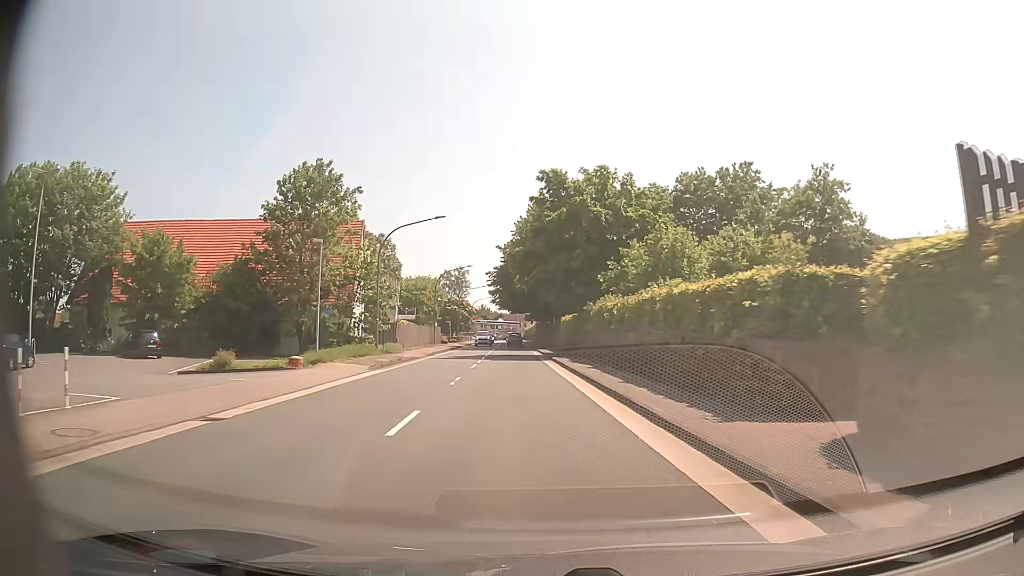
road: primary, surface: asphalt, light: Day
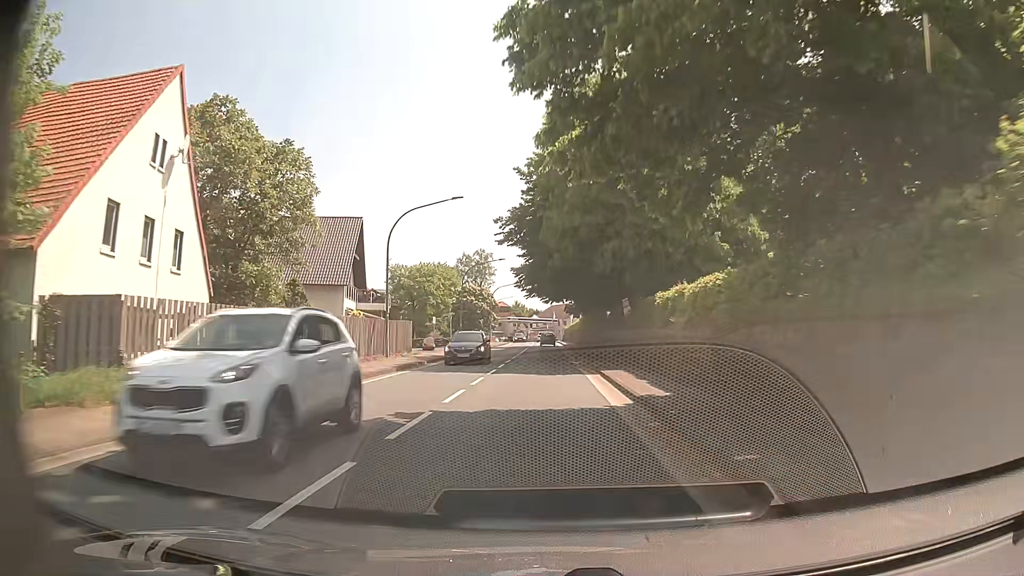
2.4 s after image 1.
(-1.1, +32.9) m; -3°
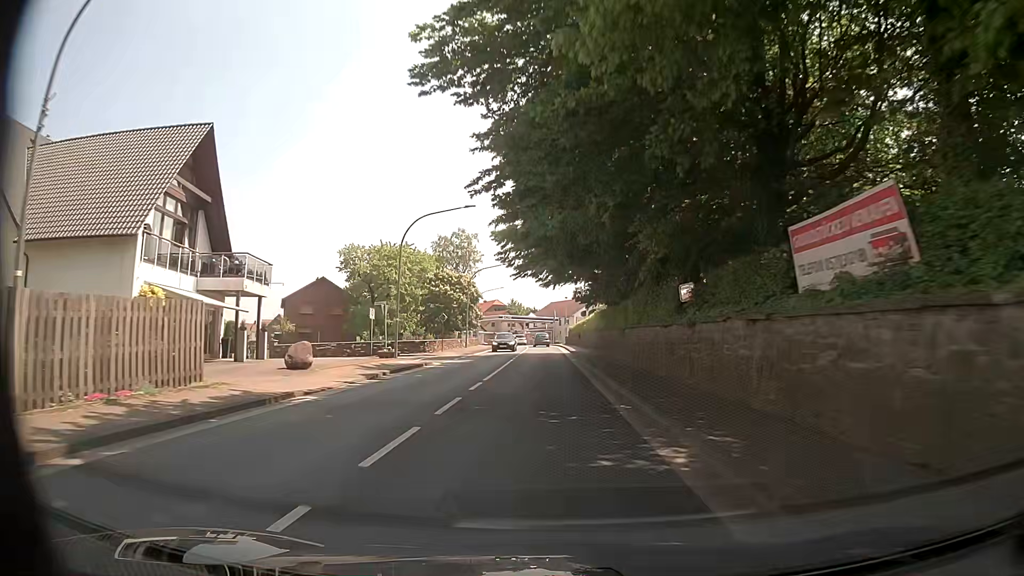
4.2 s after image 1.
(0.0, +24.8) m; 0°
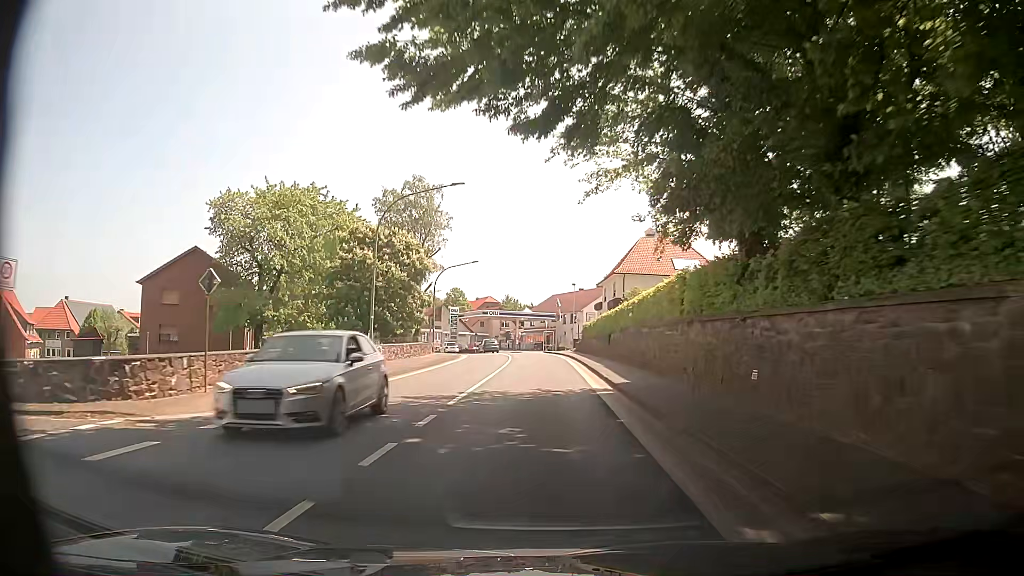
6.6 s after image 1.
(+0.3, +33.4) m; 0°
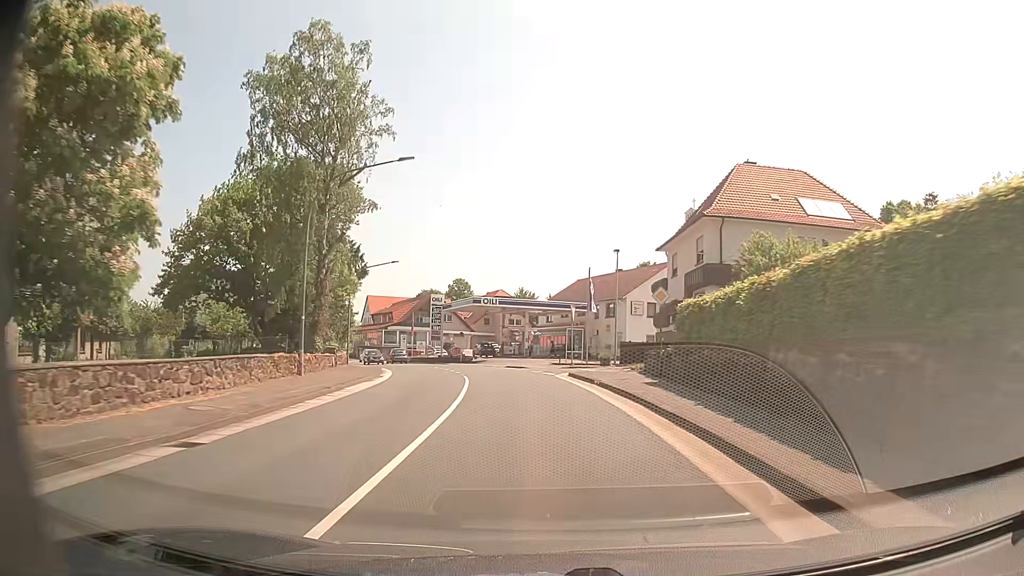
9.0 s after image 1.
(-0.2, +33.6) m; -1°
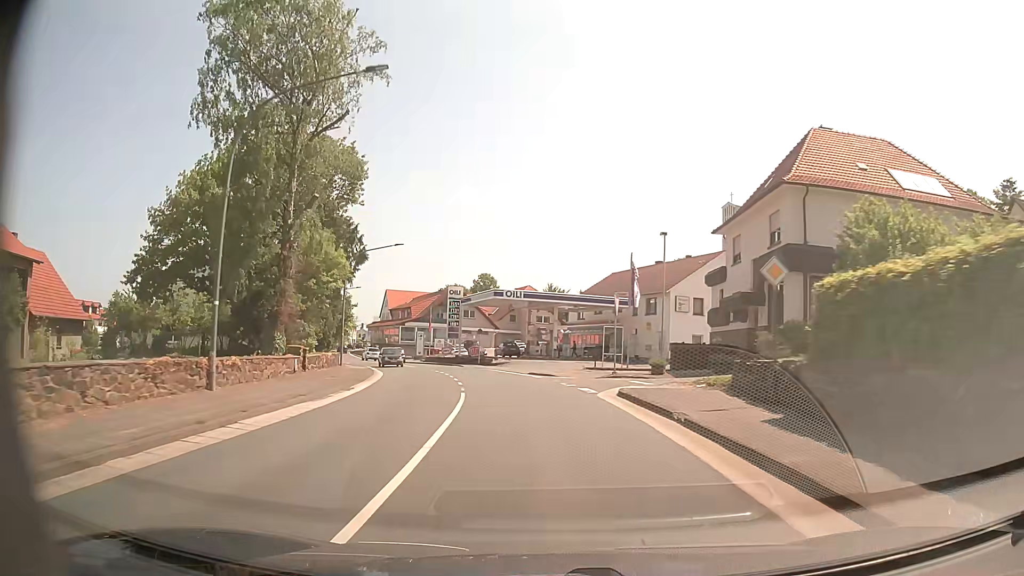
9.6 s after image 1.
(-0.2, +8.4) m; -2°
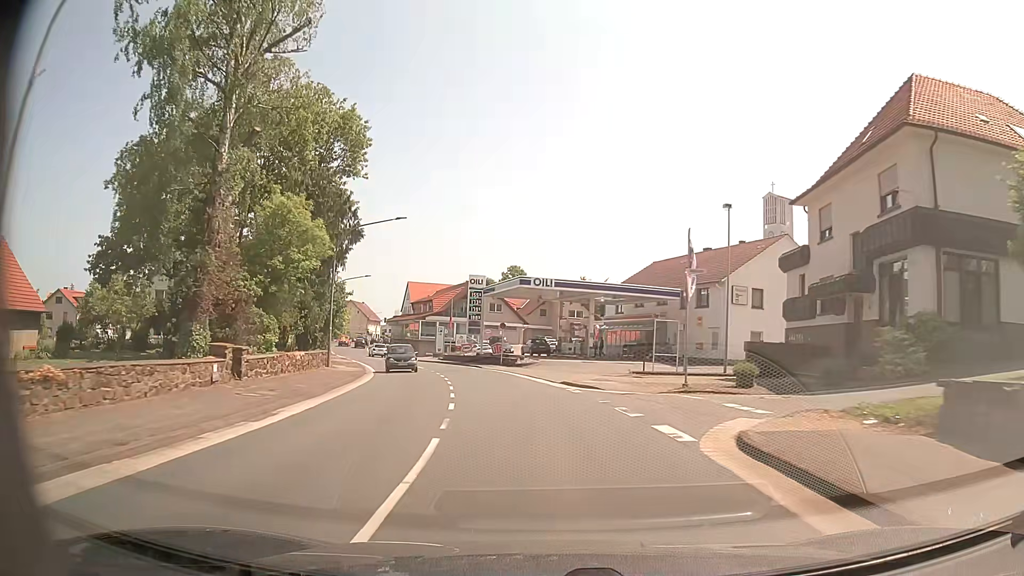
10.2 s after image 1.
(-0.2, +8.3) m; -3°
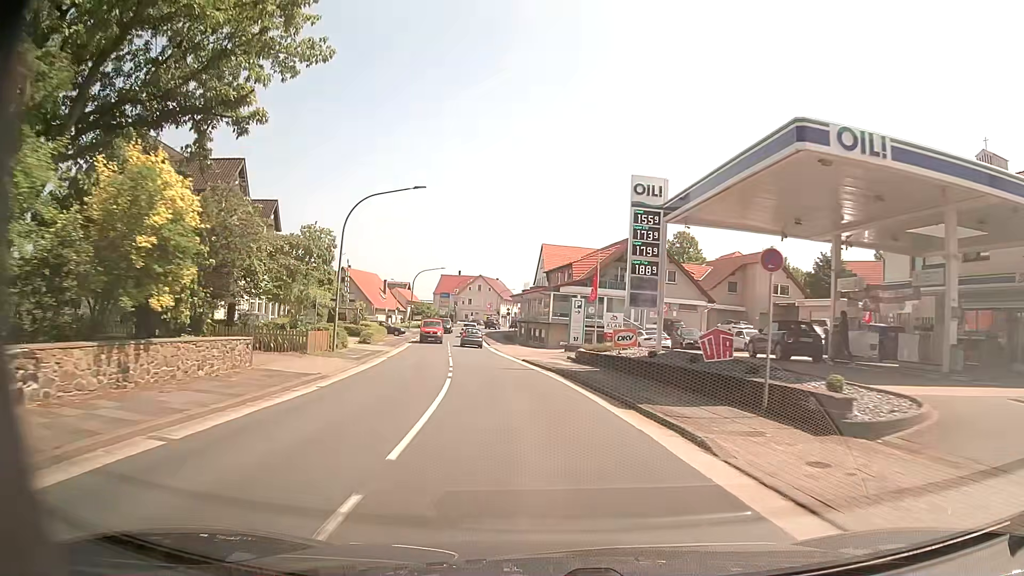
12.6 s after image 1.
(-3.6, +33.0) m; -13°
